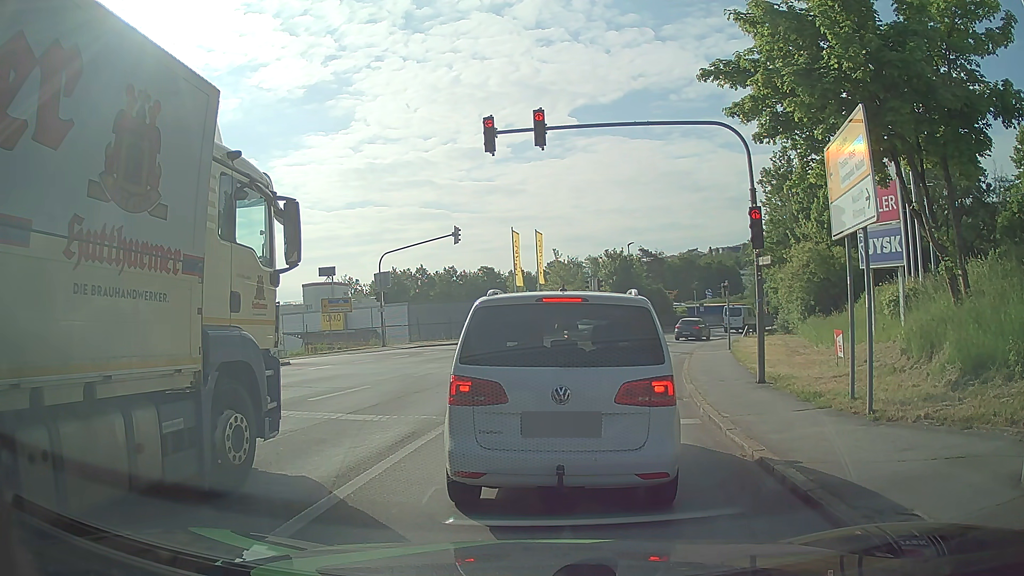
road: tertiary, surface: asphalt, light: Day
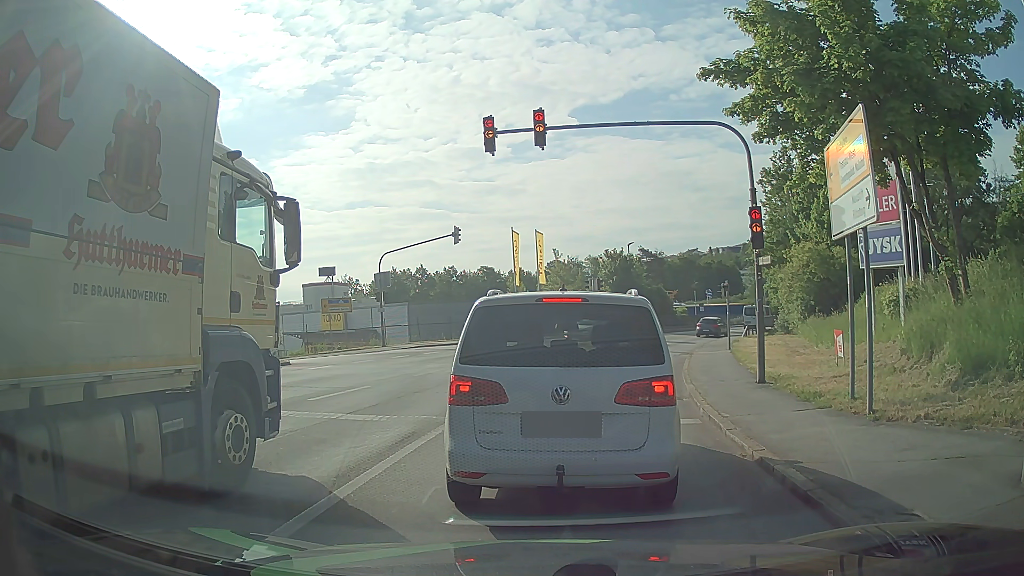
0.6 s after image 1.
(0.0, 0.0) m; 0°
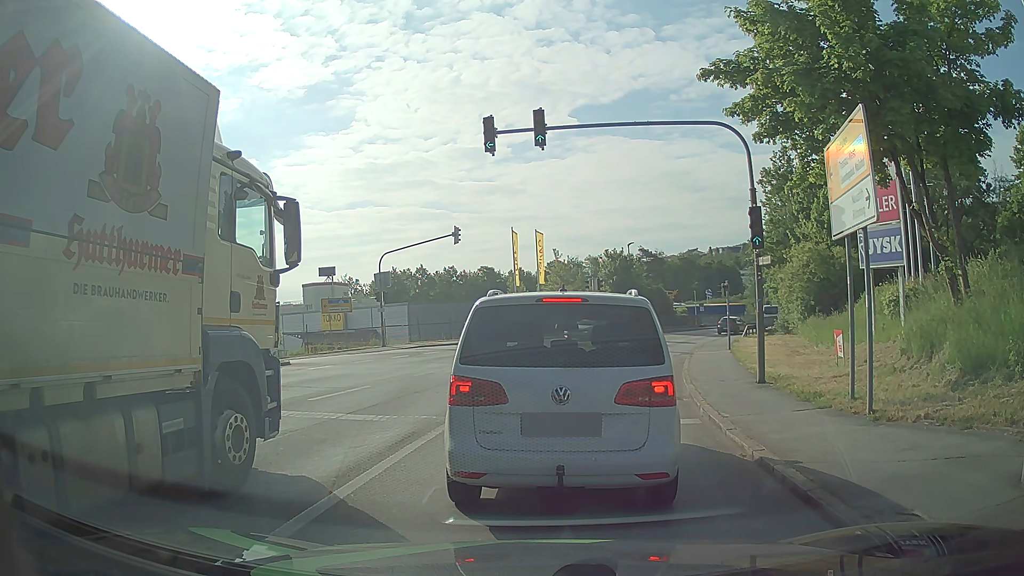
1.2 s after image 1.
(0.0, 0.0) m; 0°
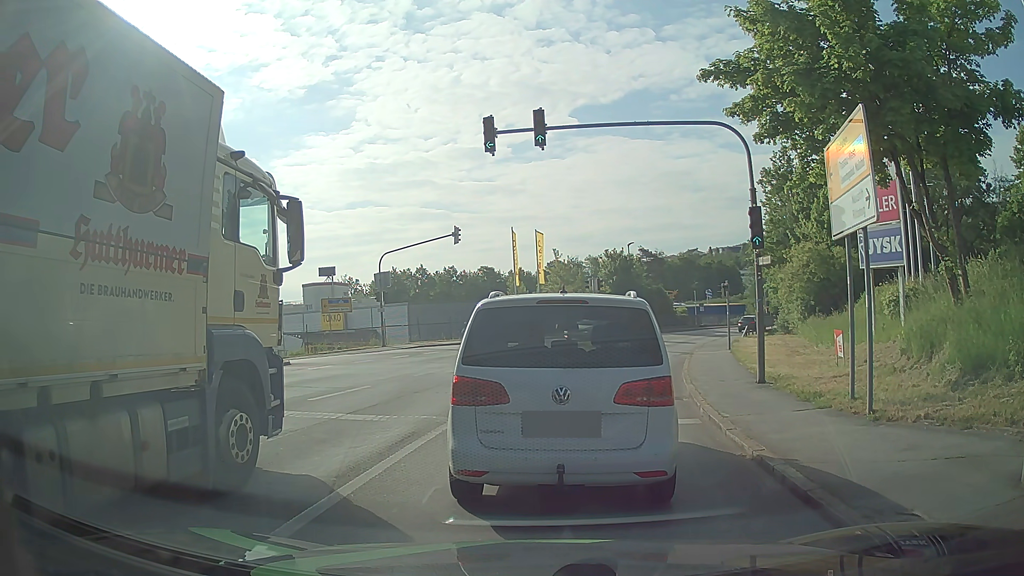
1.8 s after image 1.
(0.0, 0.0) m; 0°
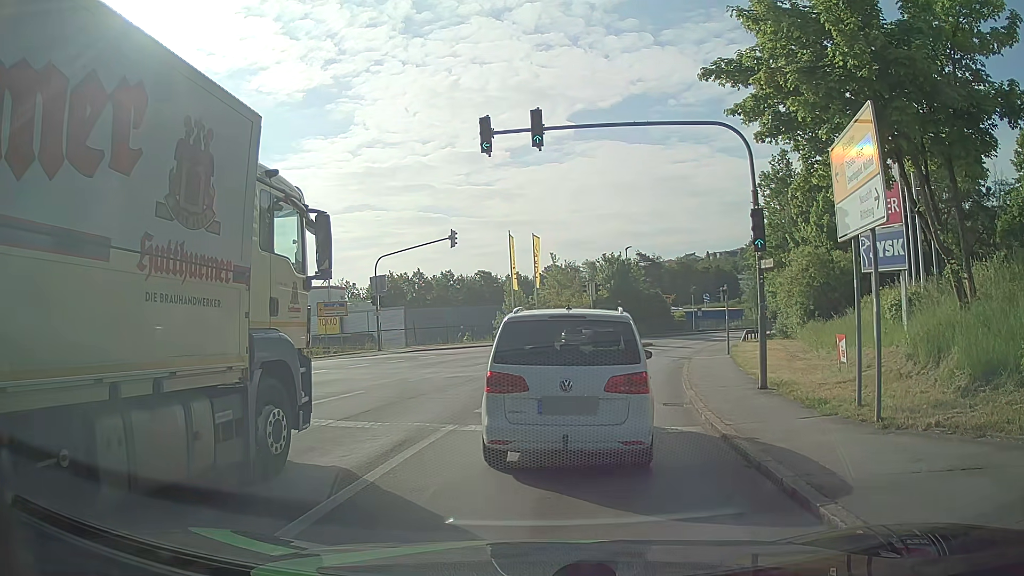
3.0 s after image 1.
(0.0, +0.4) m; 0°
